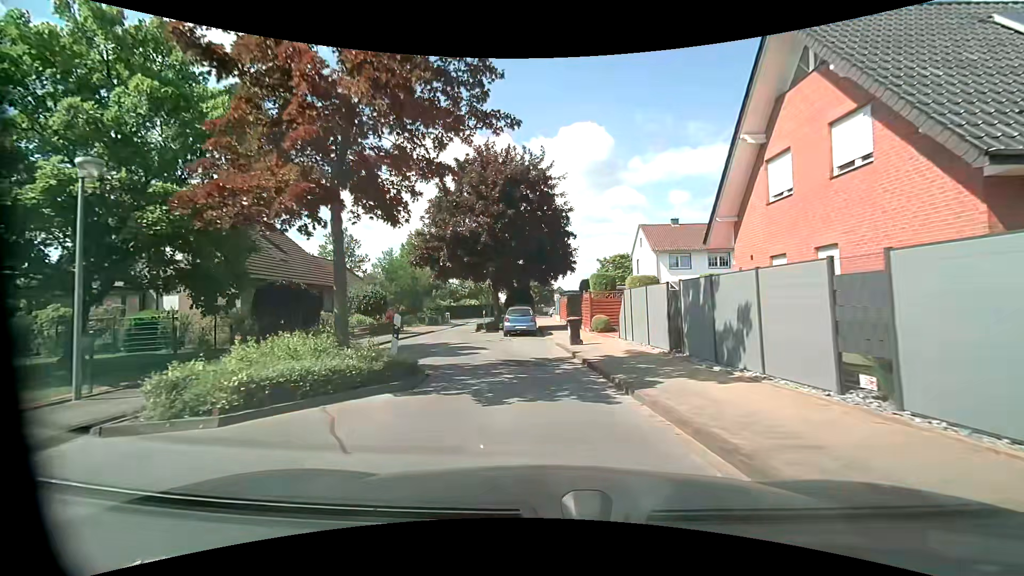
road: residential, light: Day
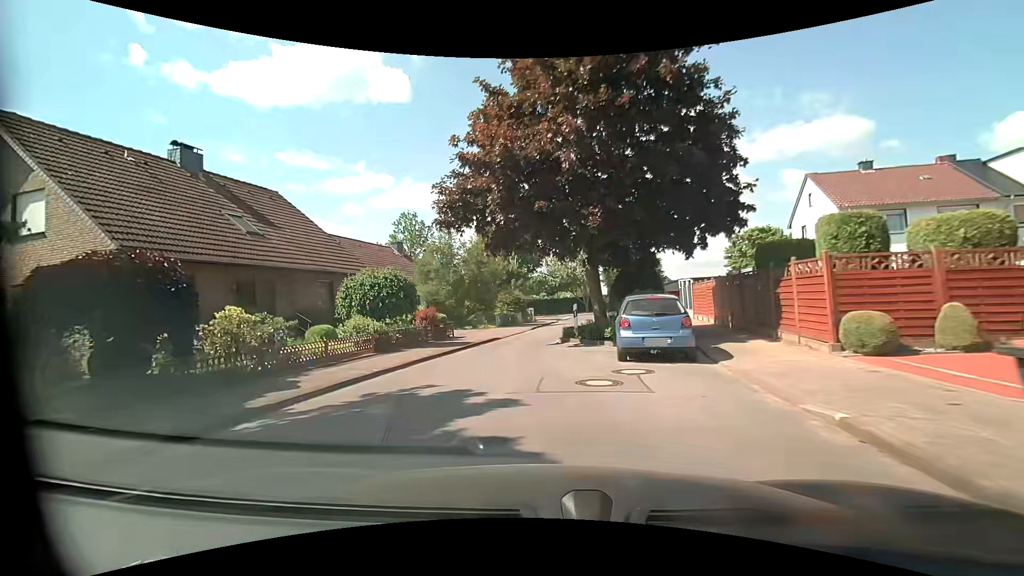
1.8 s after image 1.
(-1.0, +13.4) m; -10°
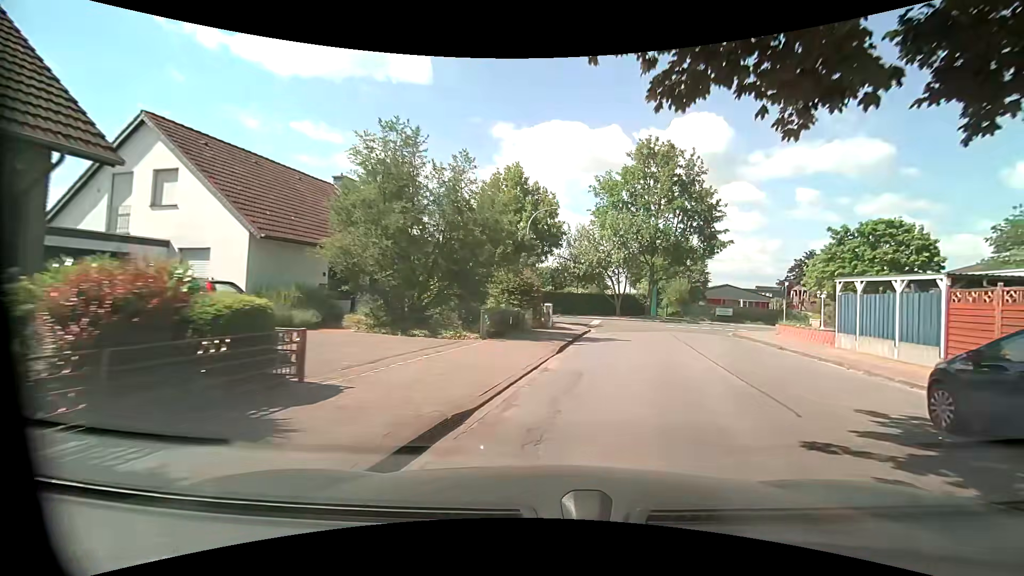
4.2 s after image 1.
(-1.6, +17.2) m; -3°
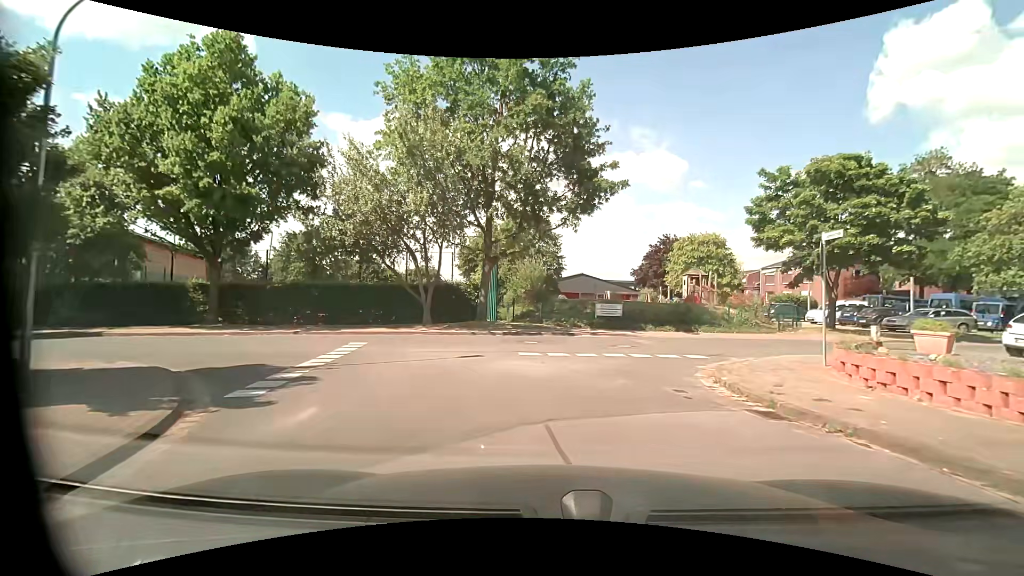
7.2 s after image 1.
(+4.6, +21.4) m; +19°
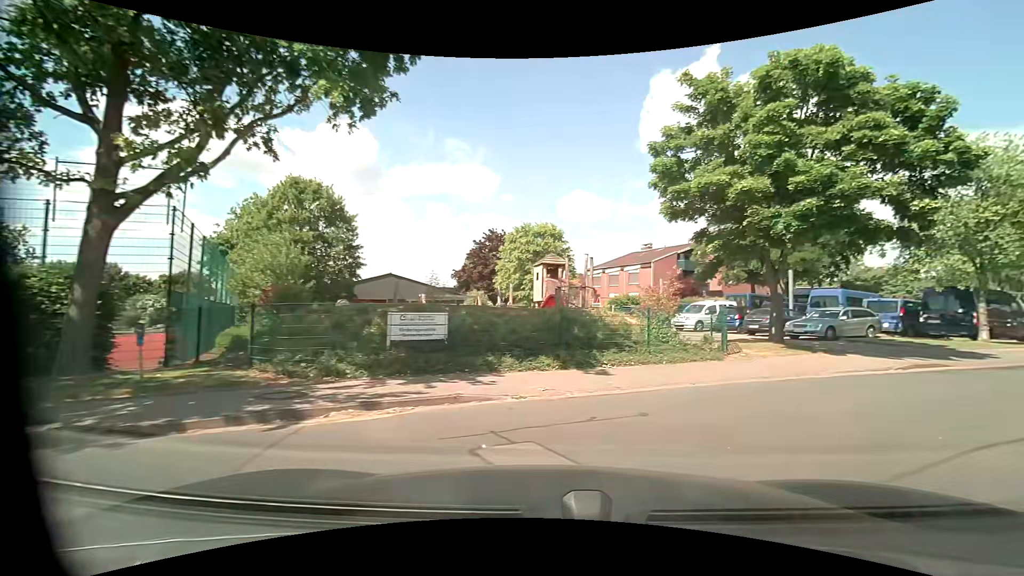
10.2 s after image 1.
(+1.2, +13.7) m; +20°
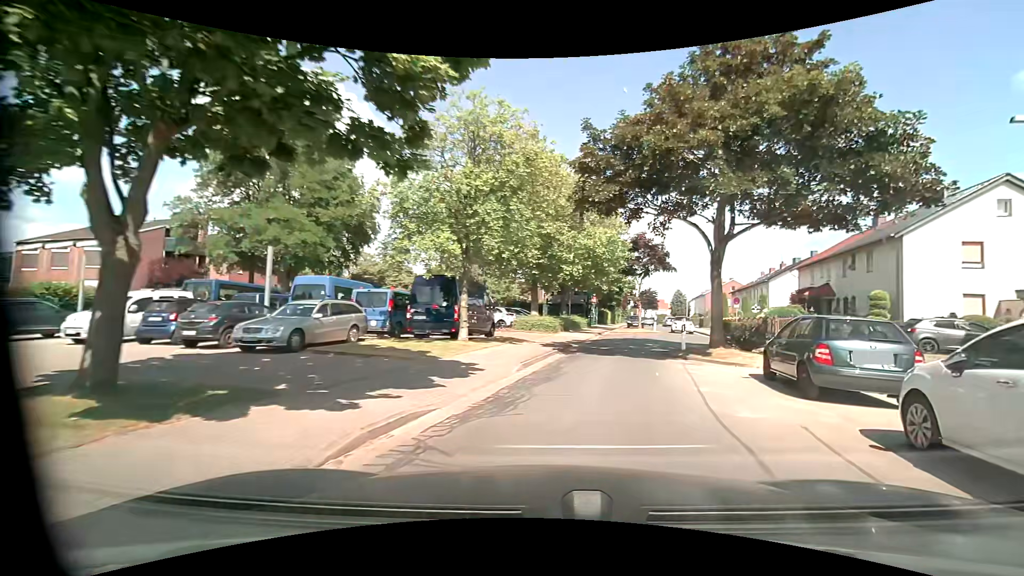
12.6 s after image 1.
(+5.0, +9.8) m; +49°
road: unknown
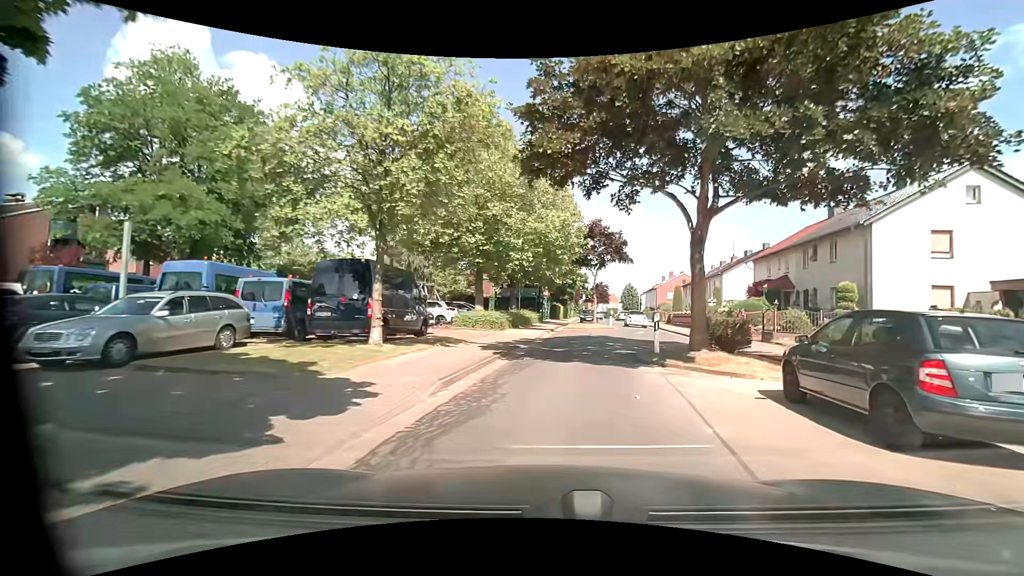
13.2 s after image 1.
(+0.2, +3.9) m; +6°
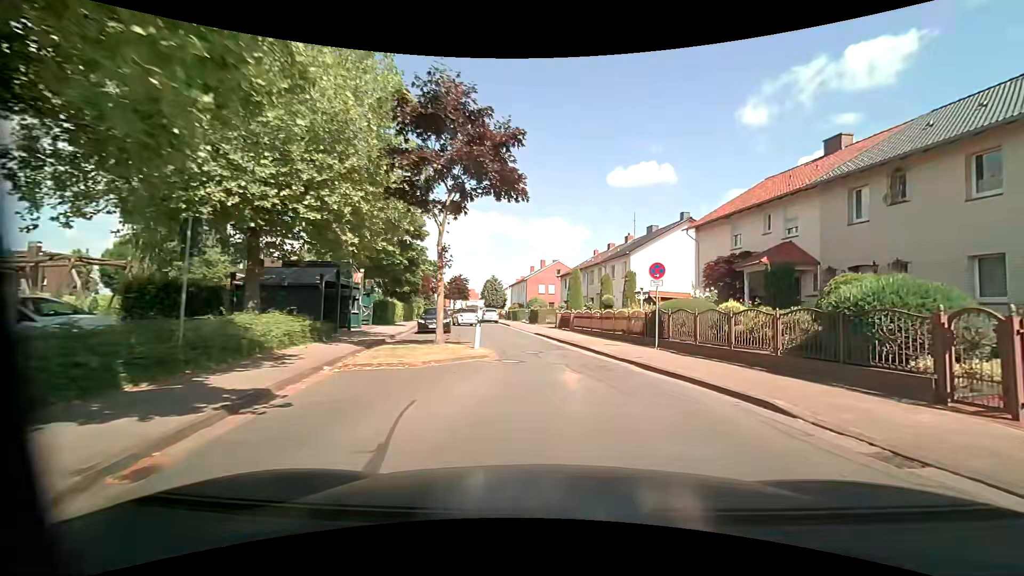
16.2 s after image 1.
(+2.0, +21.9) m; +15°
(+1, +10) (0, +20) (-1, +30) (-4, +40) (-7, +49) (-9, +59) (-10, +69) (-11, +79) (-12, +89) (-13, +99) m
